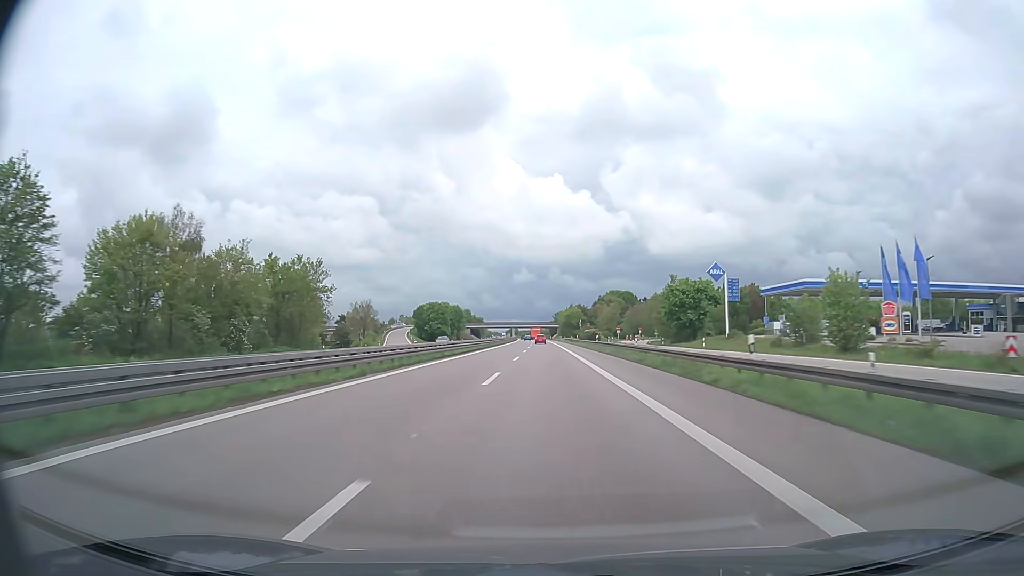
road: trunk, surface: asphalt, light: Day
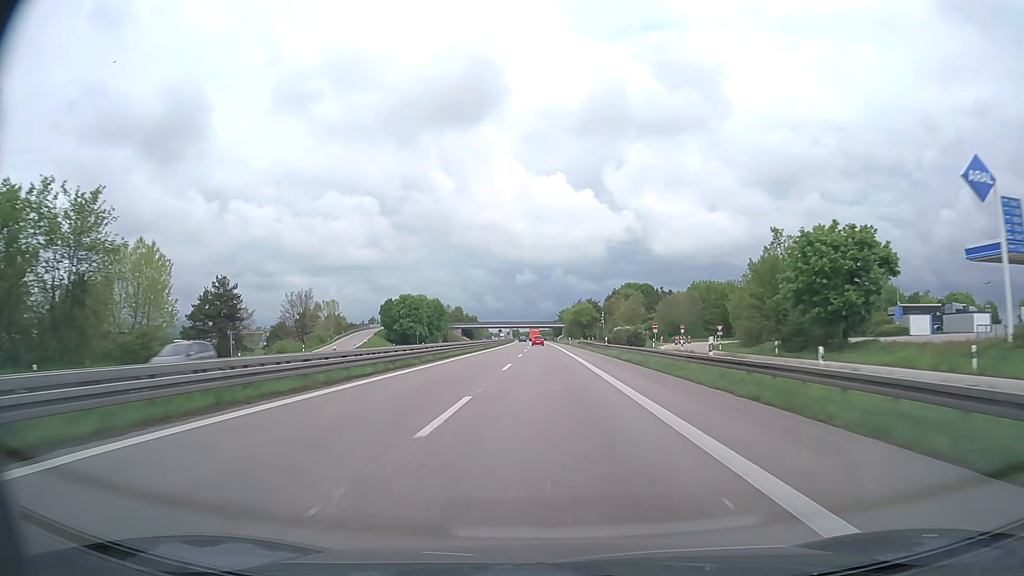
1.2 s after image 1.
(-0.1, +44.8) m; 0°
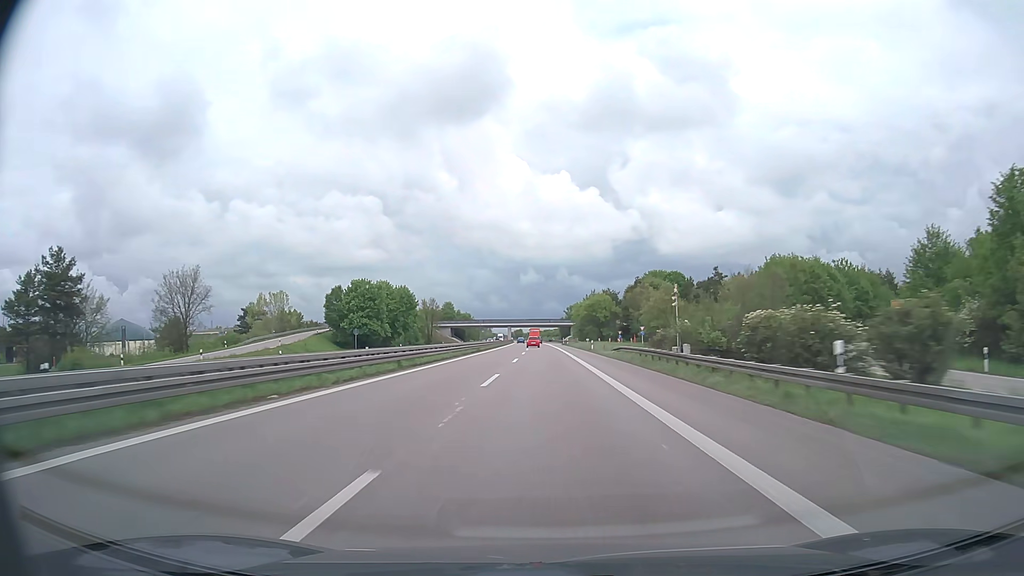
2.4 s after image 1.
(-0.2, +44.1) m; 0°
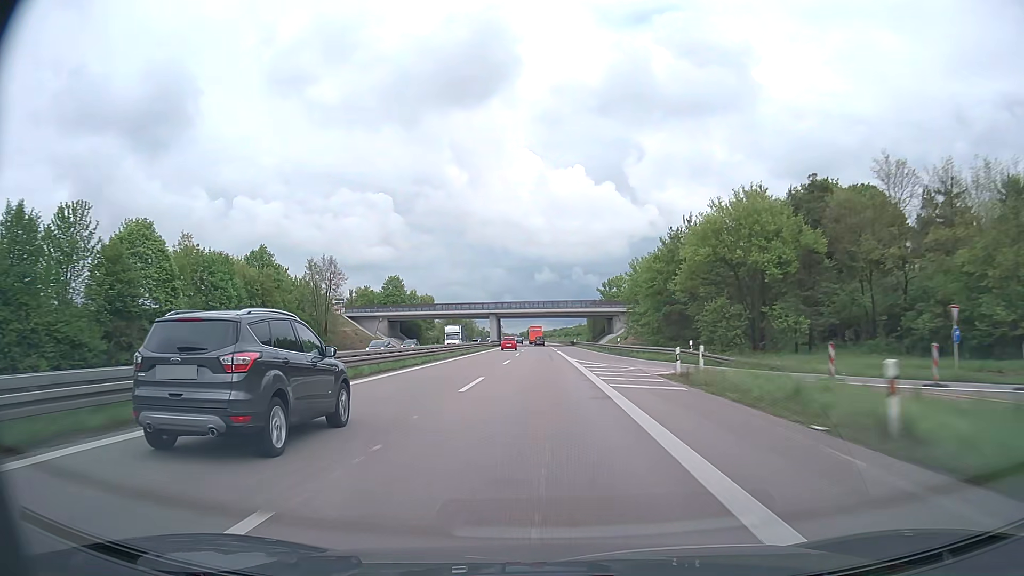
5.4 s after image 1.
(-0.8, +109.3) m; -1°
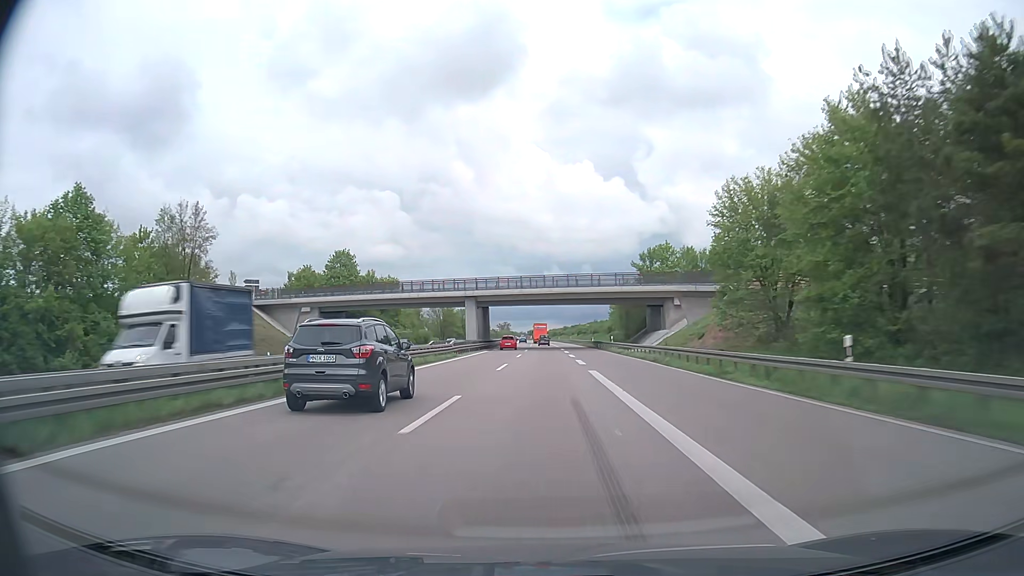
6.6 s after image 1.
(-0.3, +43.5) m; -1°
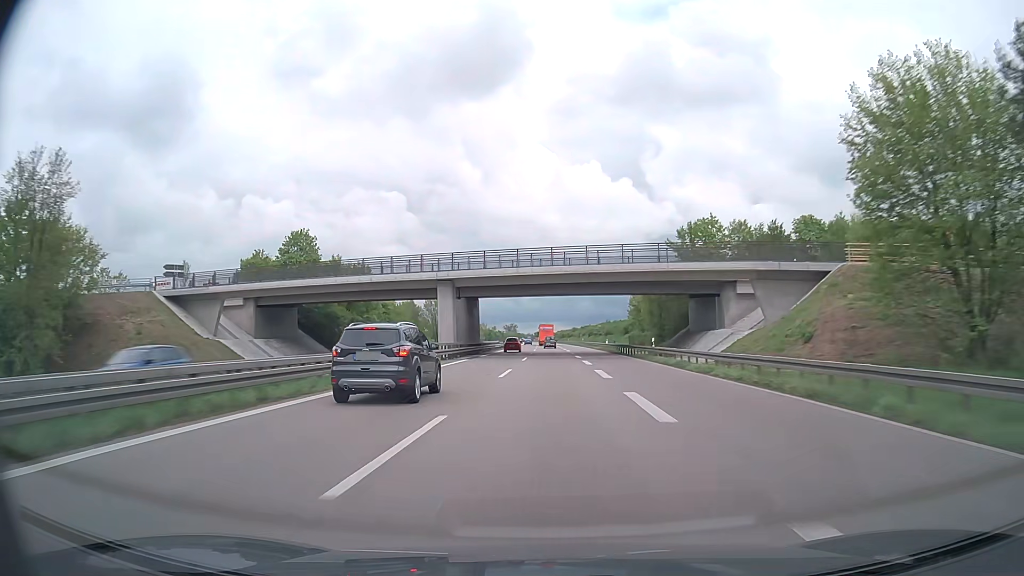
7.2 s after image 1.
(-0.2, +21.7) m; -1°
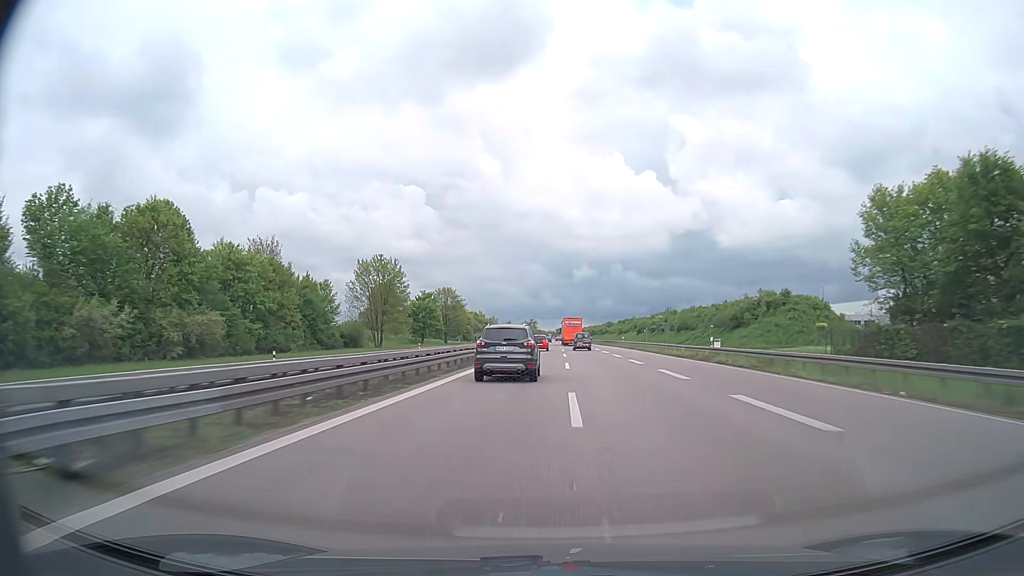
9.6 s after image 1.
(-1.8, +85.1) m; -2°
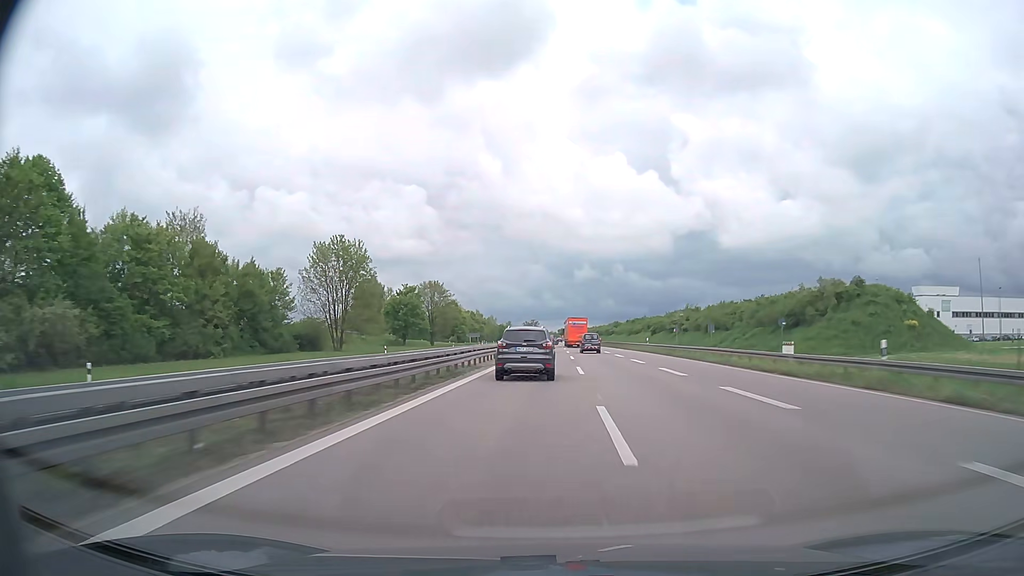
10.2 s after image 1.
(0.0, +20.7) m; 0°
(0, +10) (0, +20) (0, +30) (0, +40) (0, +50) (0, +60) (0, +70) (0, +80) (0, +90) (0, +100) m
